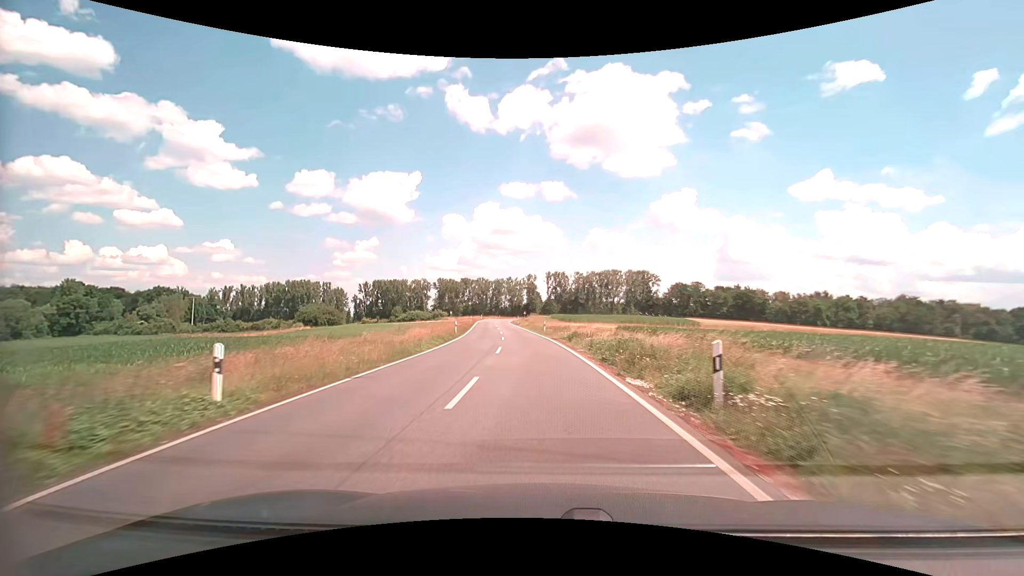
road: secondary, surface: asphalt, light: Day
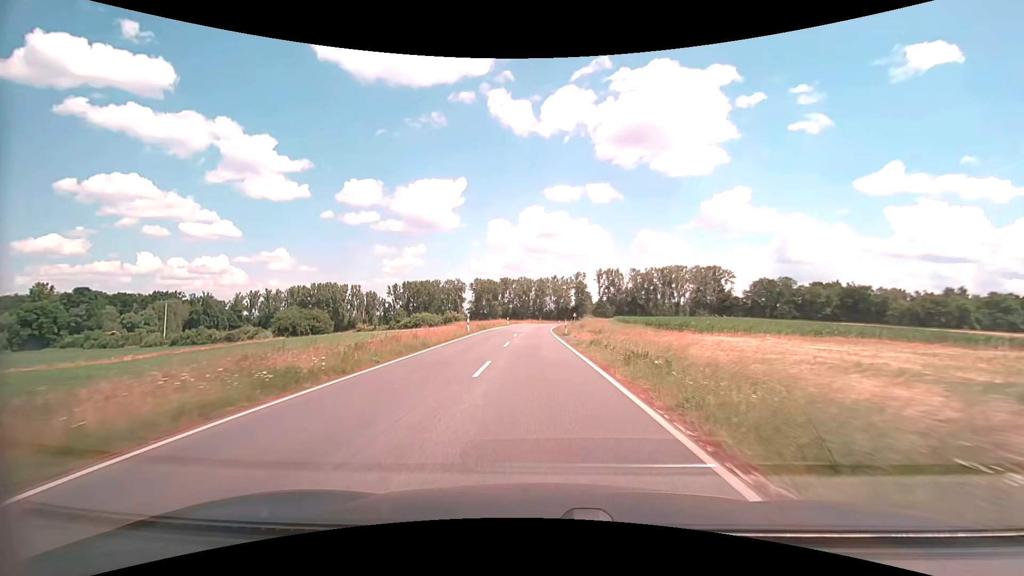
(-2.0, +44.4) m; -5°
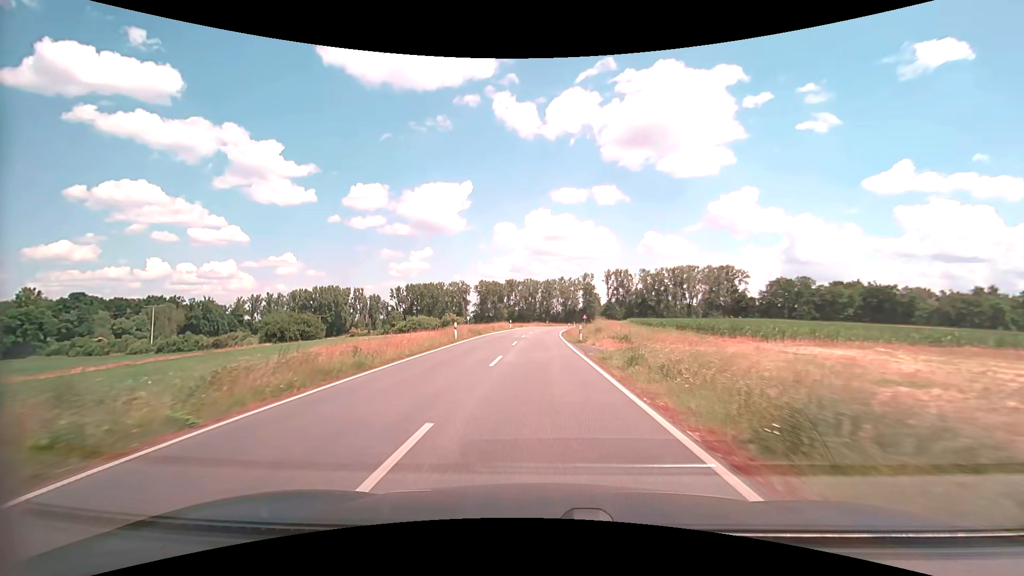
(-0.1, +8.9) m; -1°
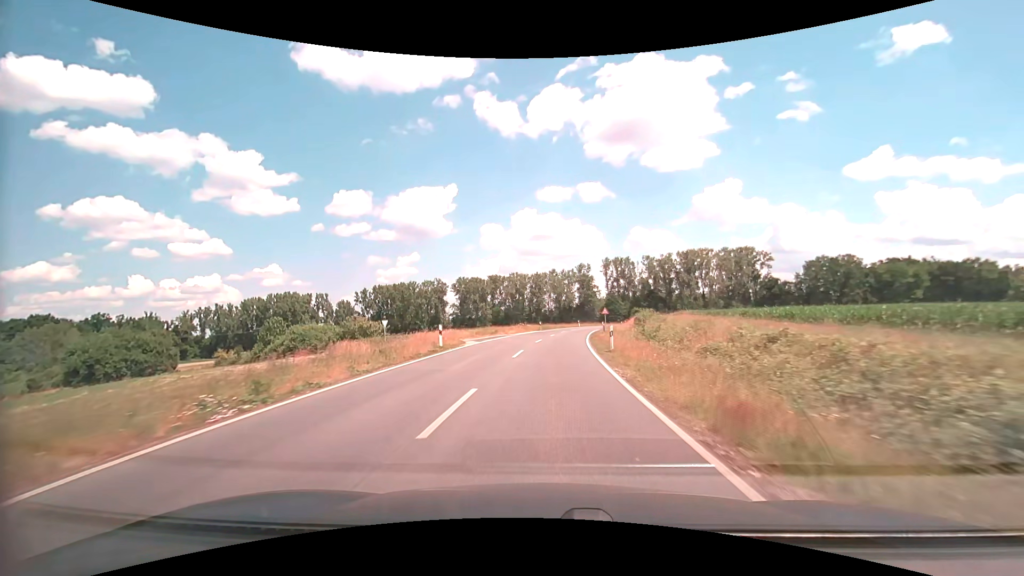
(-0.1, +44.8) m; +1°
(0, +10) (0, +20) (+1, +30) (+2, +40) (+3, +50) (+4, +60) (+6, +70) (+8, +80) (+10, +89) (+12, +99) m
